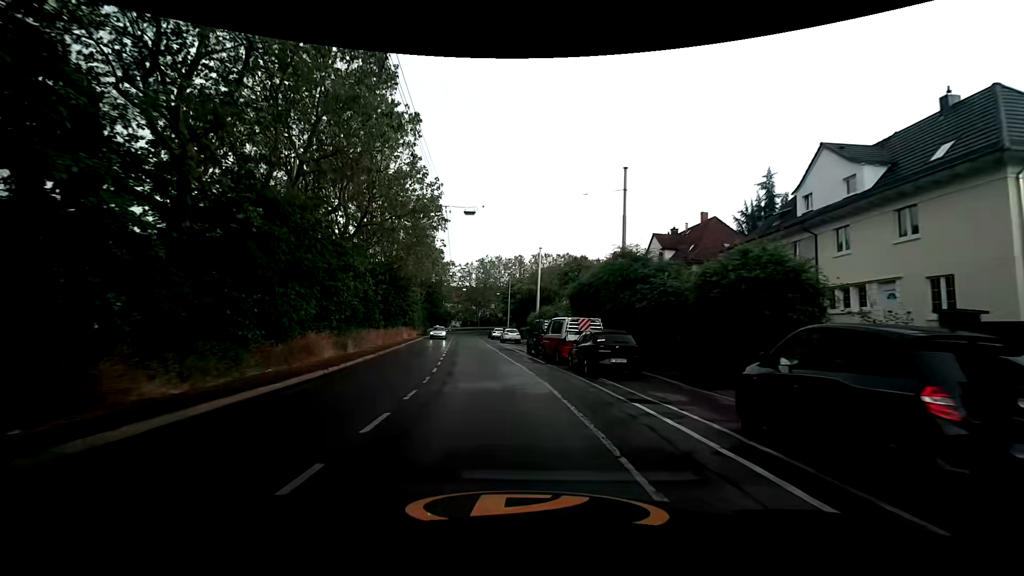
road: secondary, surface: asphalt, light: Day
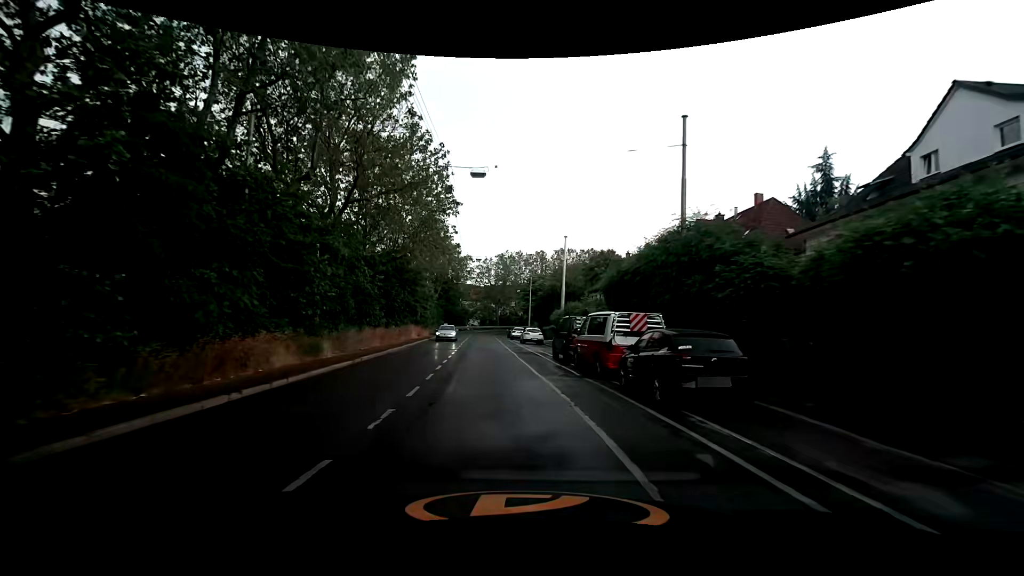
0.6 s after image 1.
(-0.1, +6.0) m; -3°
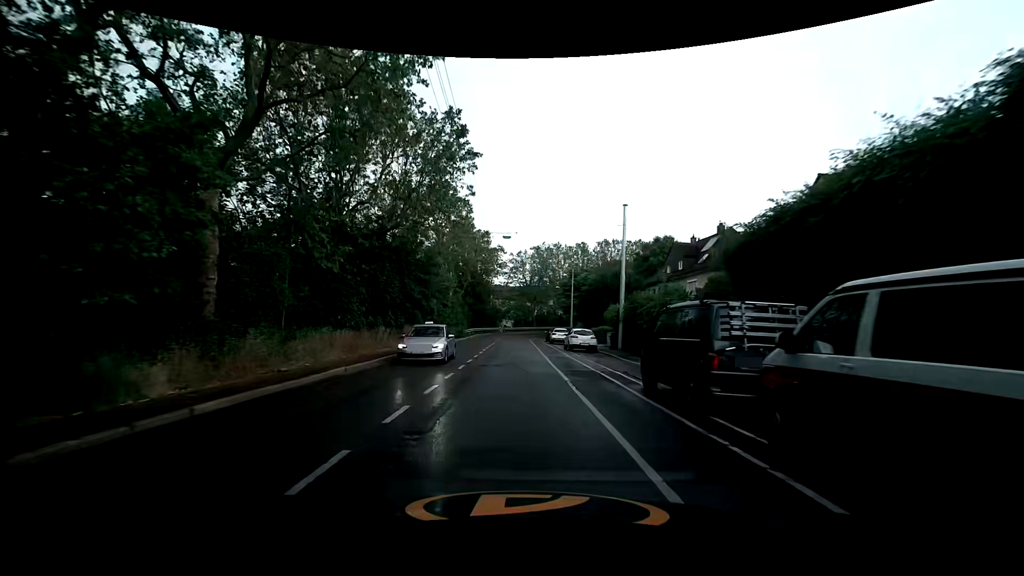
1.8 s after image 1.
(-0.3, +12.0) m; -4°
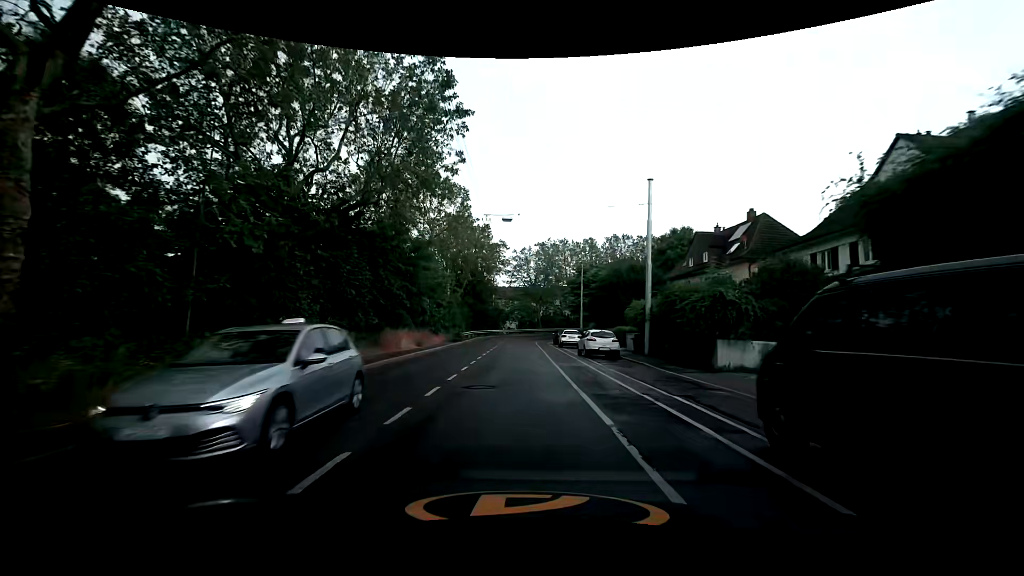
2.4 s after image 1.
(0.0, +6.0) m; 0°
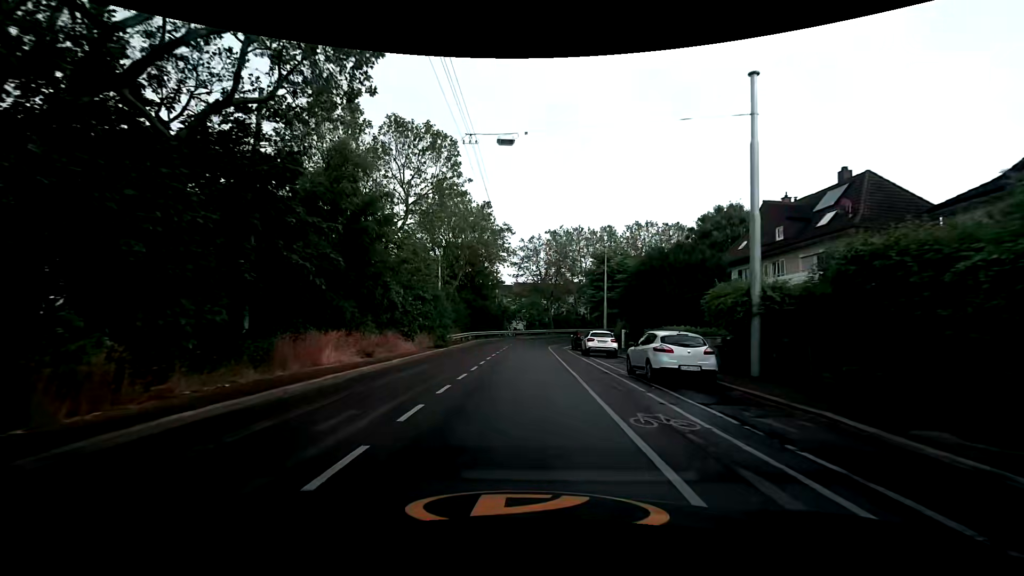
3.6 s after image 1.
(-0.2, +11.9) m; -2°
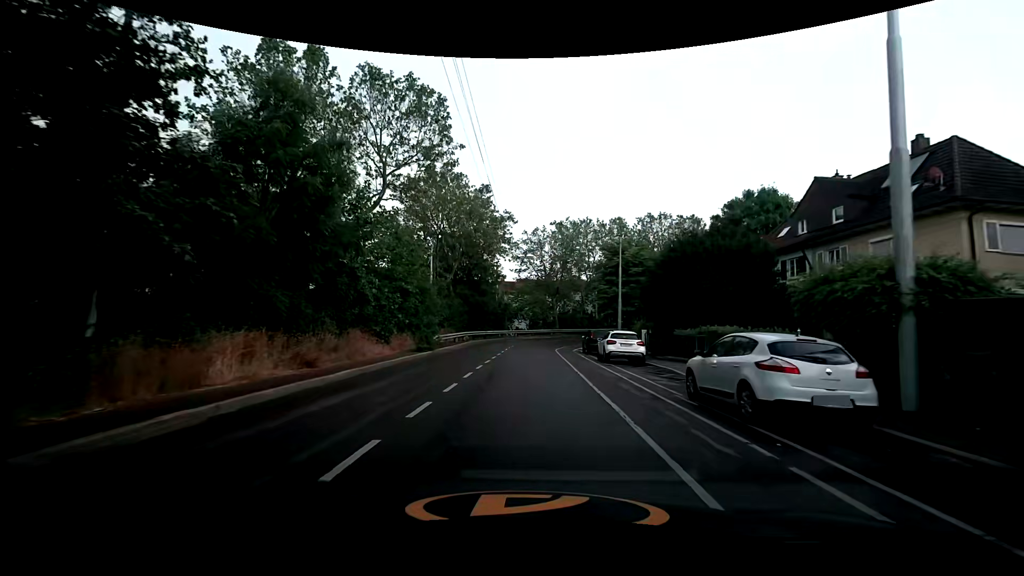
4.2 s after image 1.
(0.0, +5.9) m; 0°
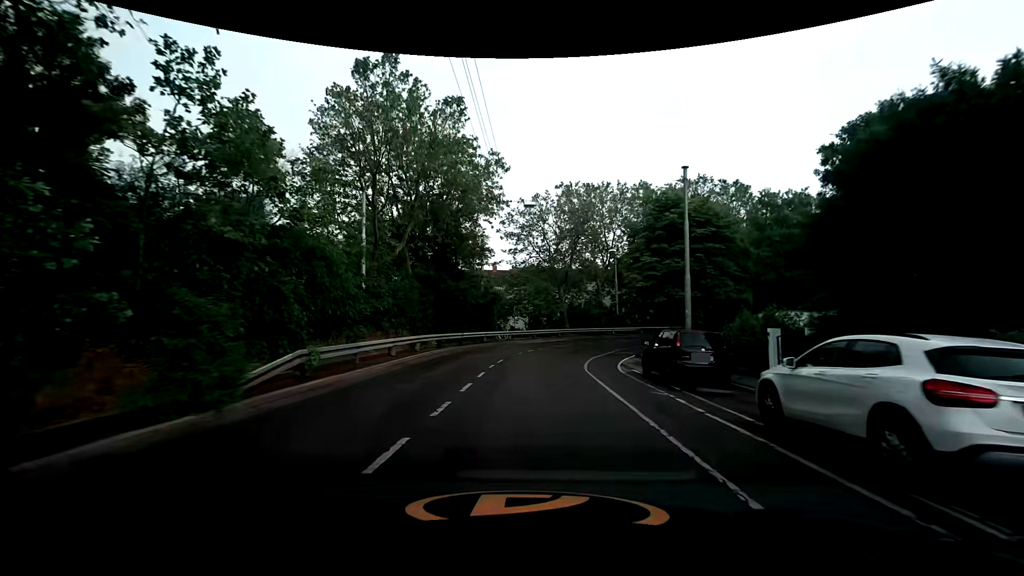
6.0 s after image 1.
(0.0, +18.0) m; 0°
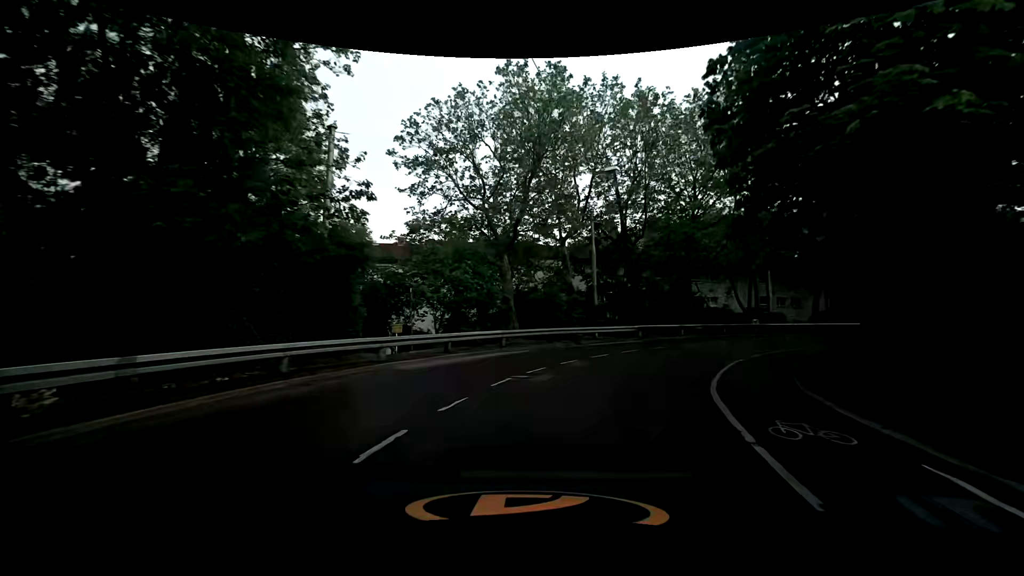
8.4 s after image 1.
(+0.7, +23.5) m; +7°
(+1, +10) (+4, +19) (+11, +27) (+20, +32) (+29, +33) (+39, +31) (+47, +26) (+53, +18) (+57, +9) (+60, -1) m
